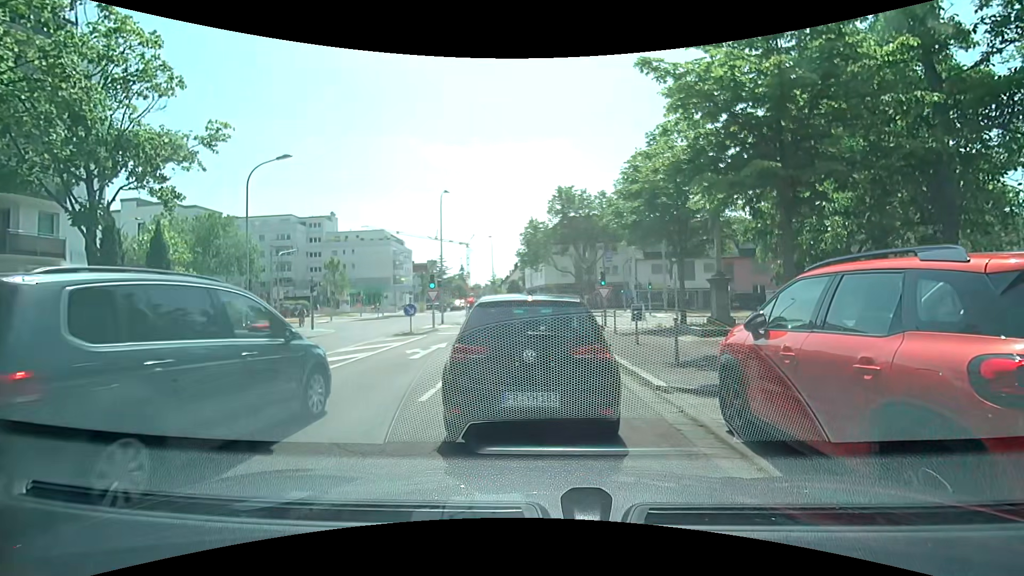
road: residential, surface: asphalt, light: Day
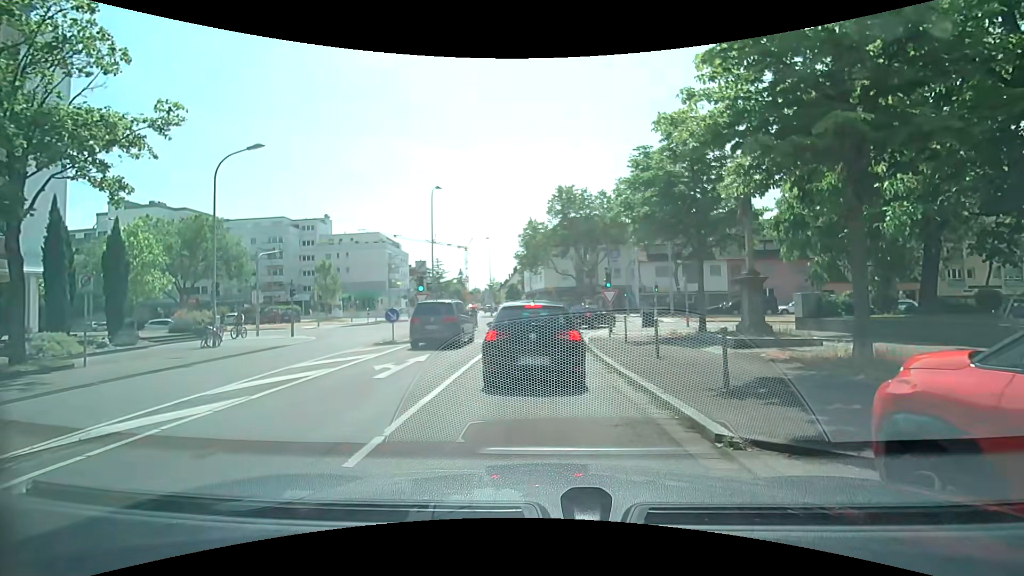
(+0.1, +2.8) m; +2°
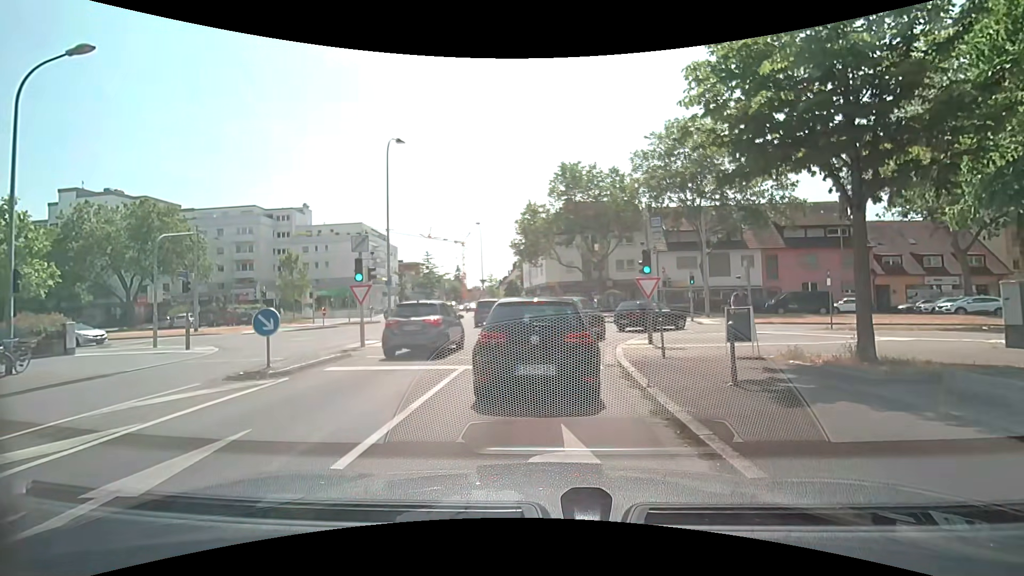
(0.0, +9.0) m; 0°
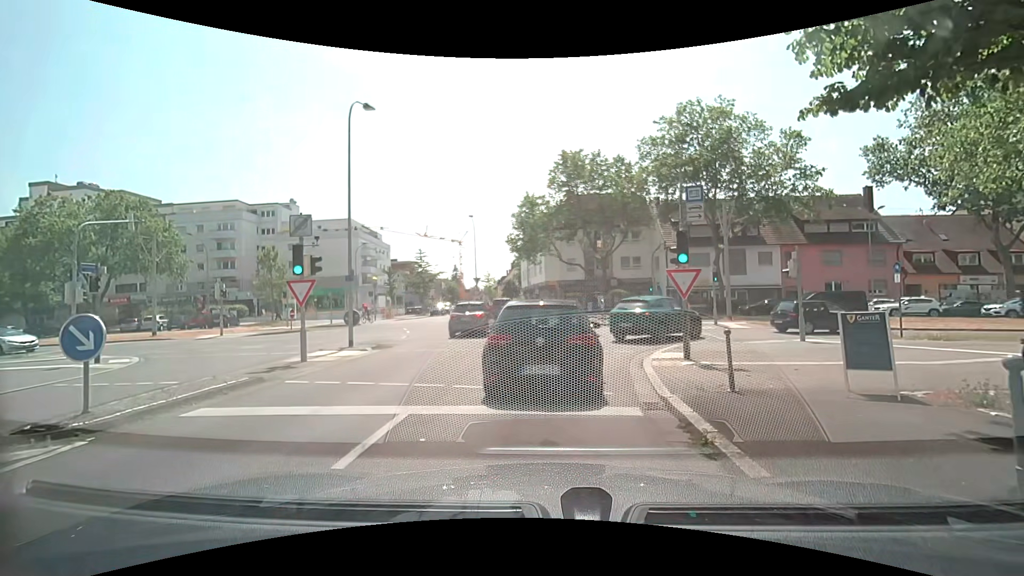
(0.0, +4.3) m; 0°
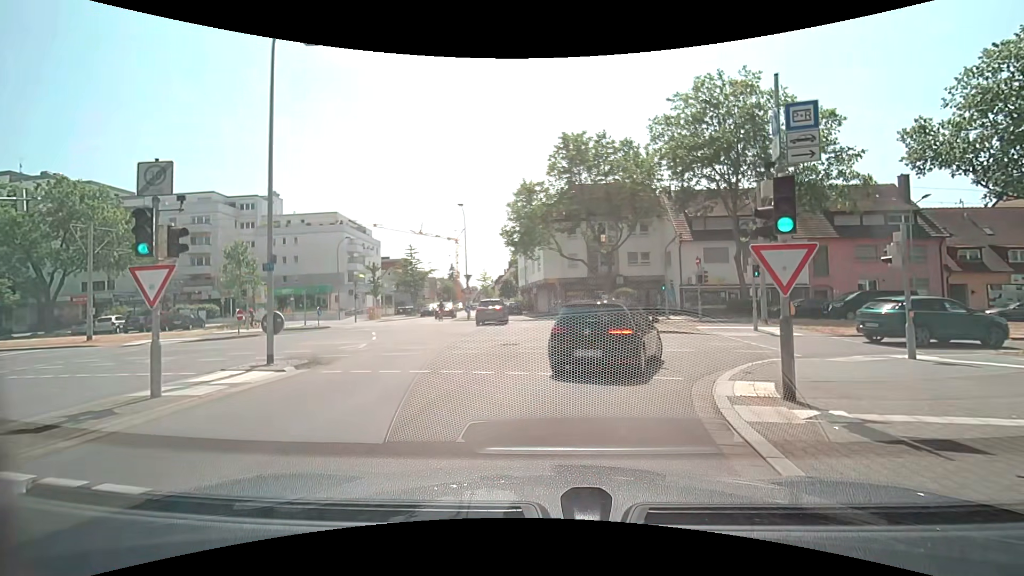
(+0.1, +5.3) m; +1°
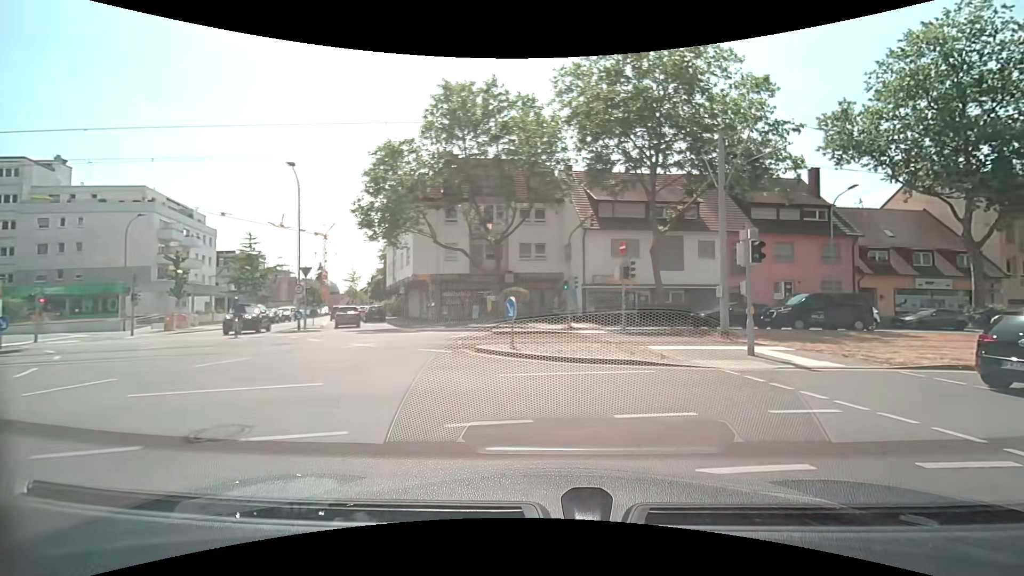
(+0.5, +10.8) m; +12°
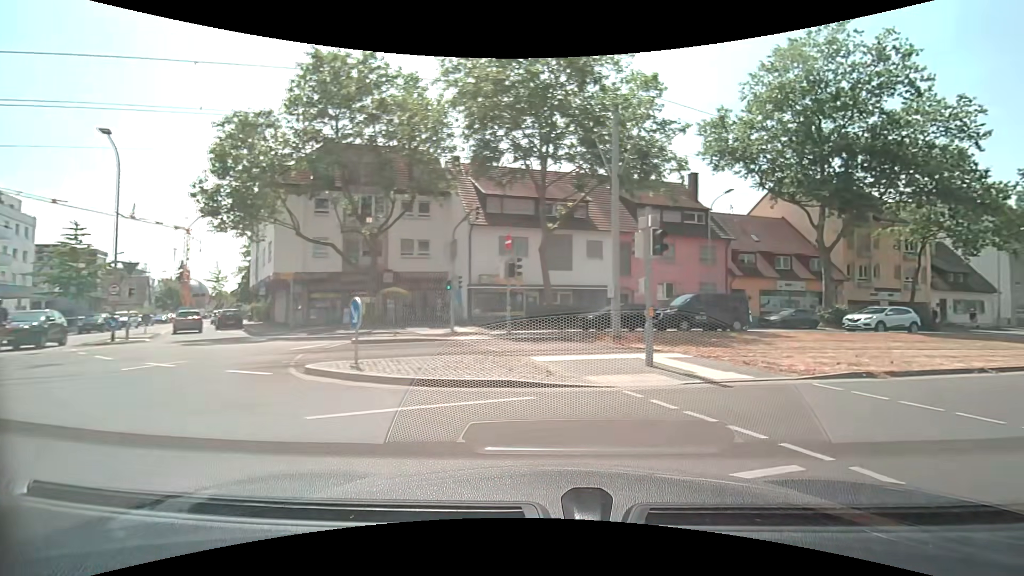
(+0.3, +2.9) m; +11°
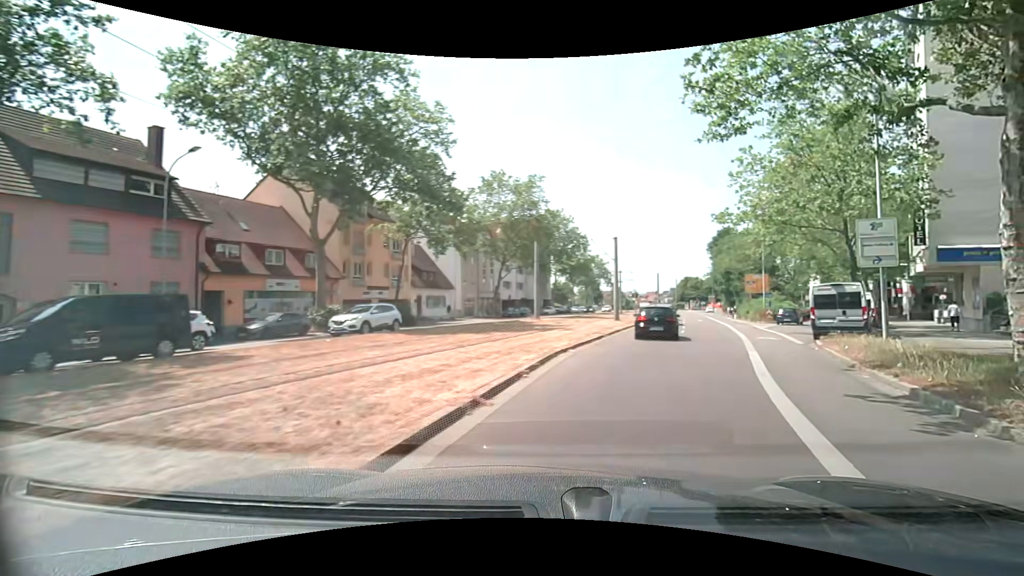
(+4.1, +8.5) m; +51°
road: tertiary
(+2, +10) (+5, +19) (+8, +29) (+11, +38) (+14, +48) (+17, +57) (+21, +67) (+24, +76) (+27, +86) (+30, +95) m
